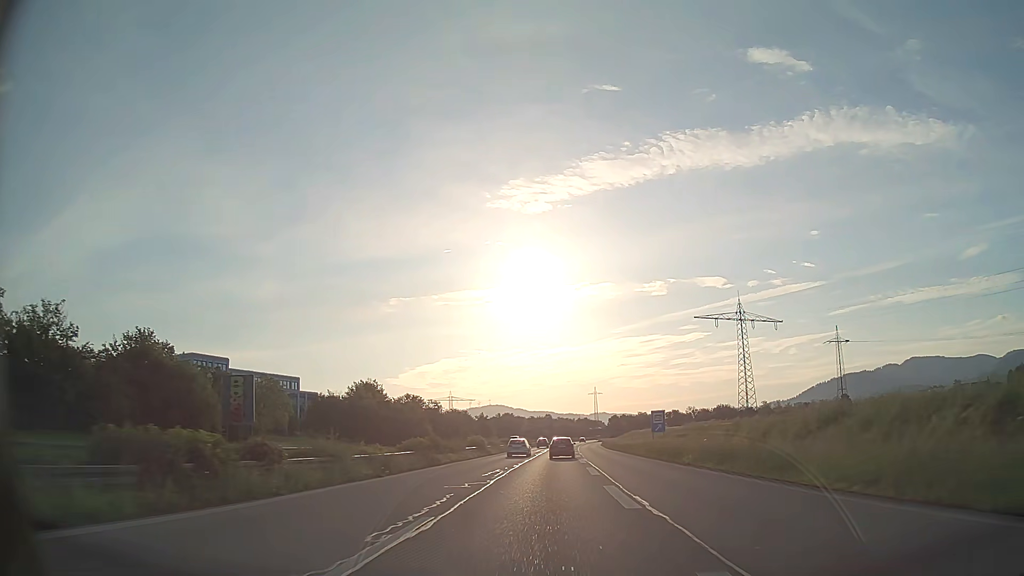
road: trunk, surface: asphalt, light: Day
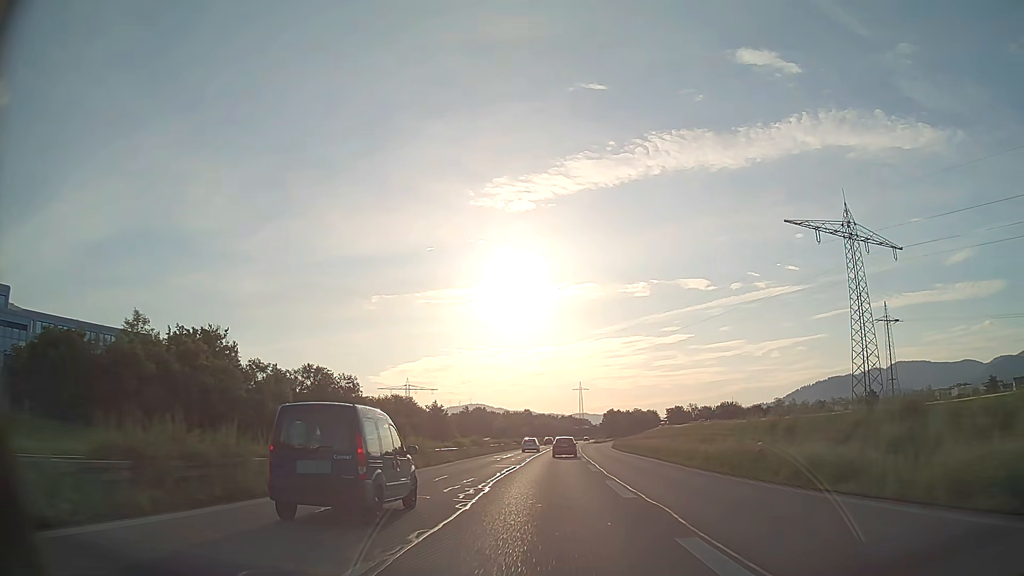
(+0.8, +58.4) m; +2°
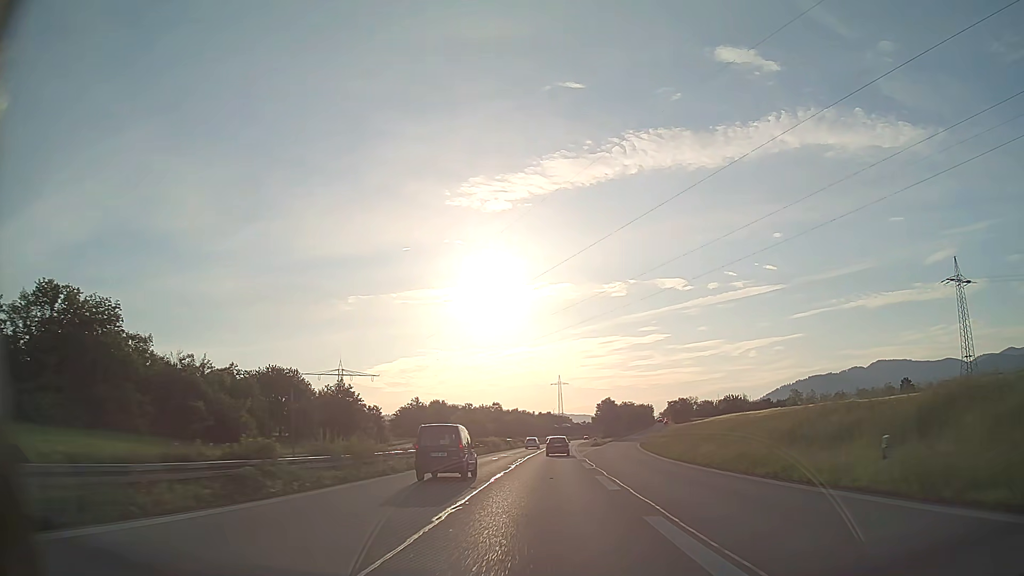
(+0.8, +58.4) m; +2°
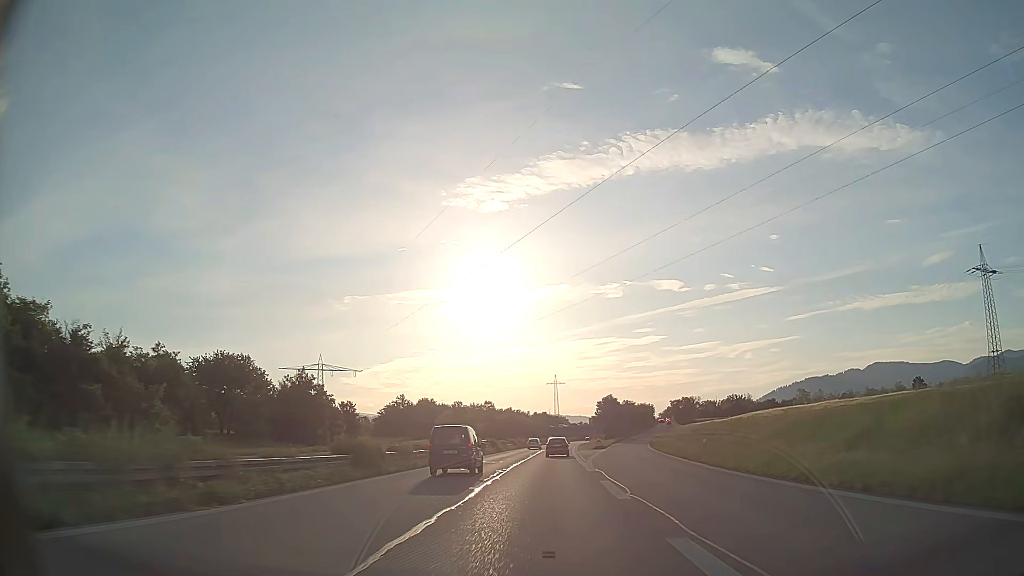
(+0.1, +14.5) m; 0°
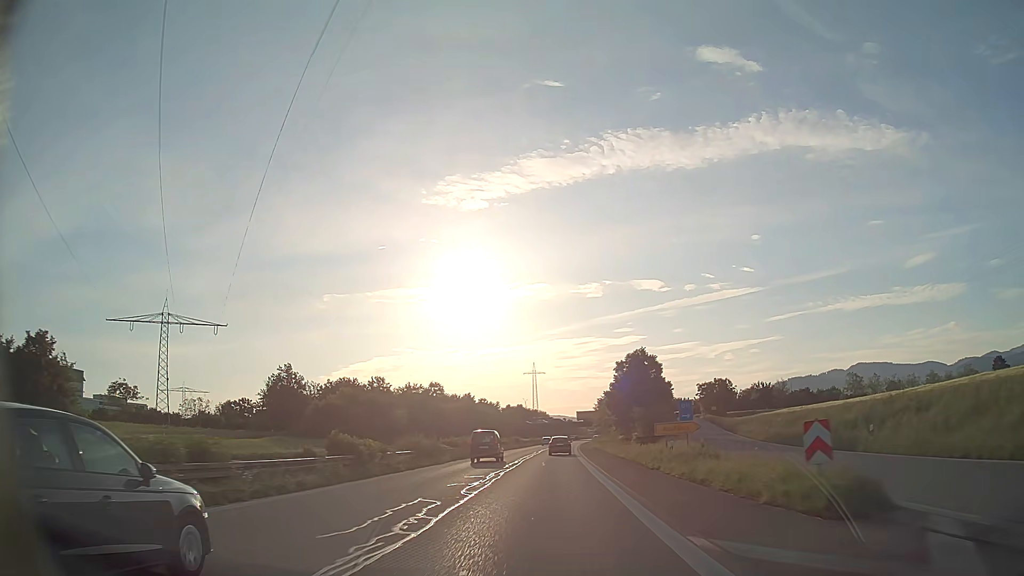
(+1.2, +72.4) m; +2°
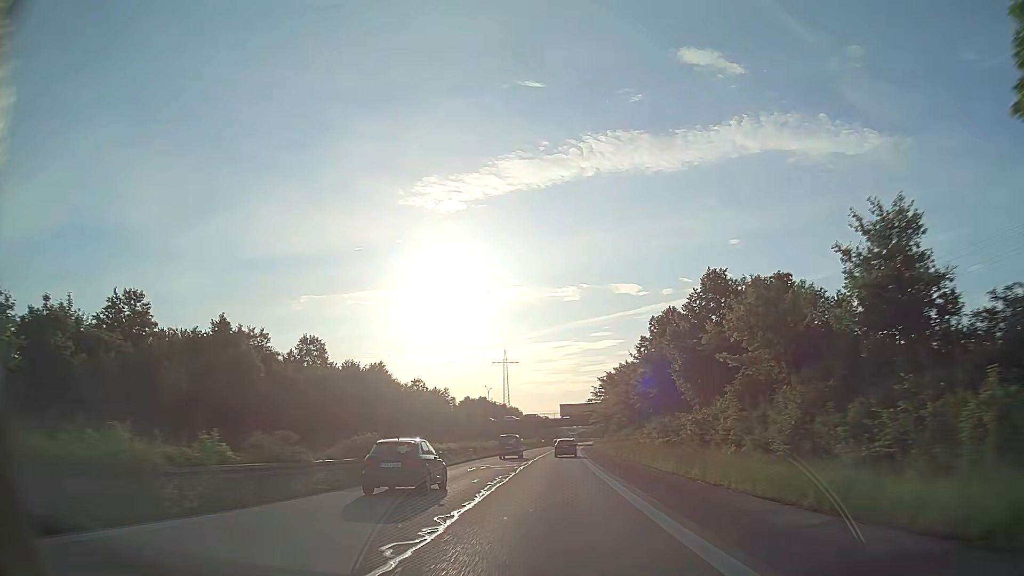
(+1.2, +72.6) m; +2°
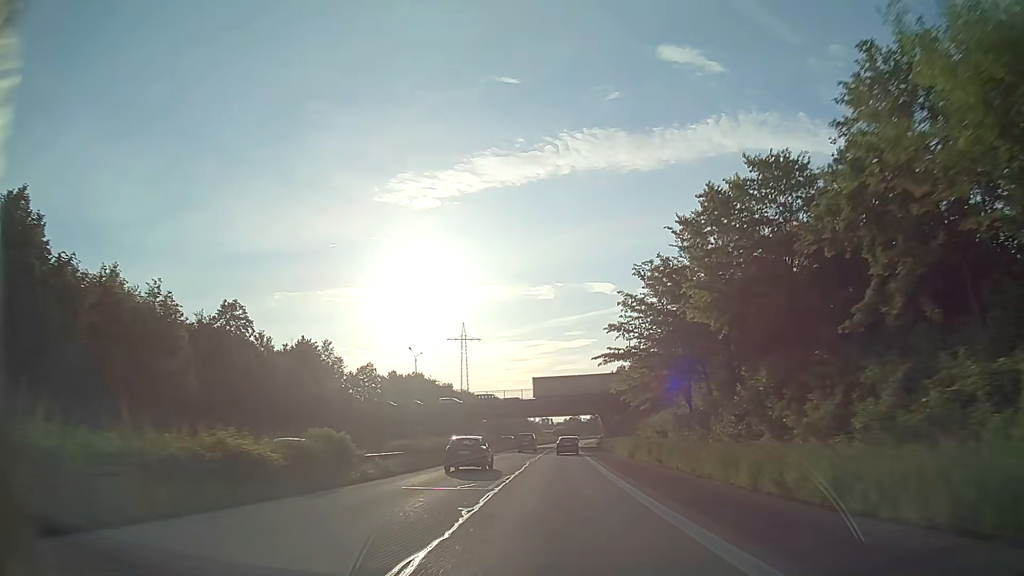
(+1.5, +72.7) m; +2°
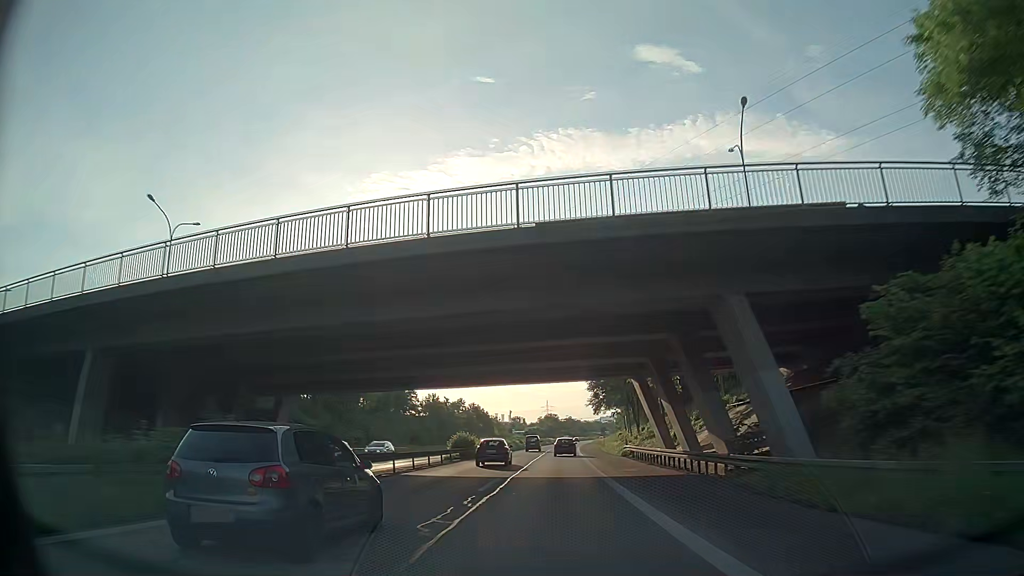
(+1.5, +72.3) m; +2°
(0, +10) (0, +20) (0, +30) (0, +40) (0, +50) (+1, +60) (+1, +70) (+2, +80) (+2, +90) (+2, +100) m
